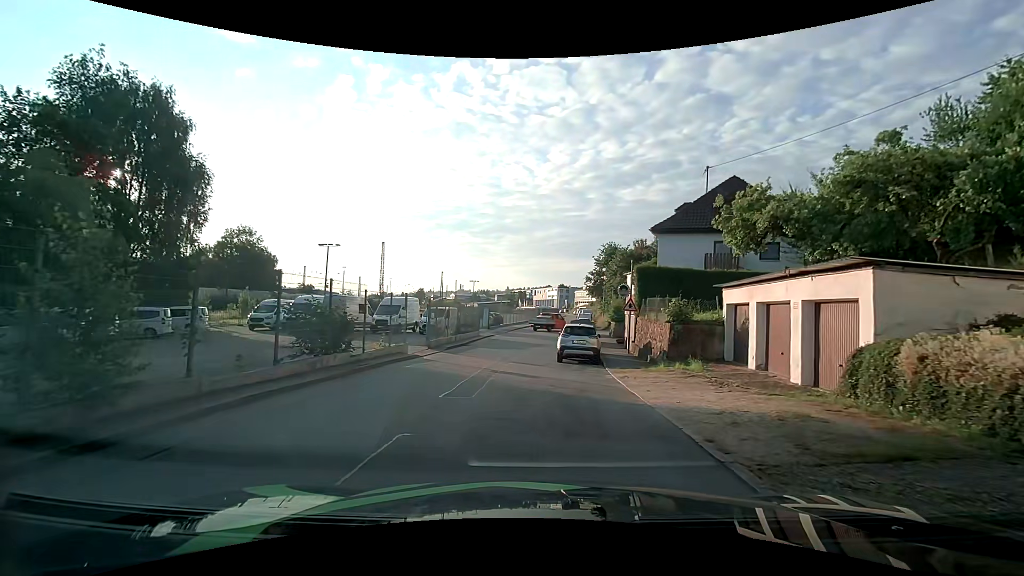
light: Day
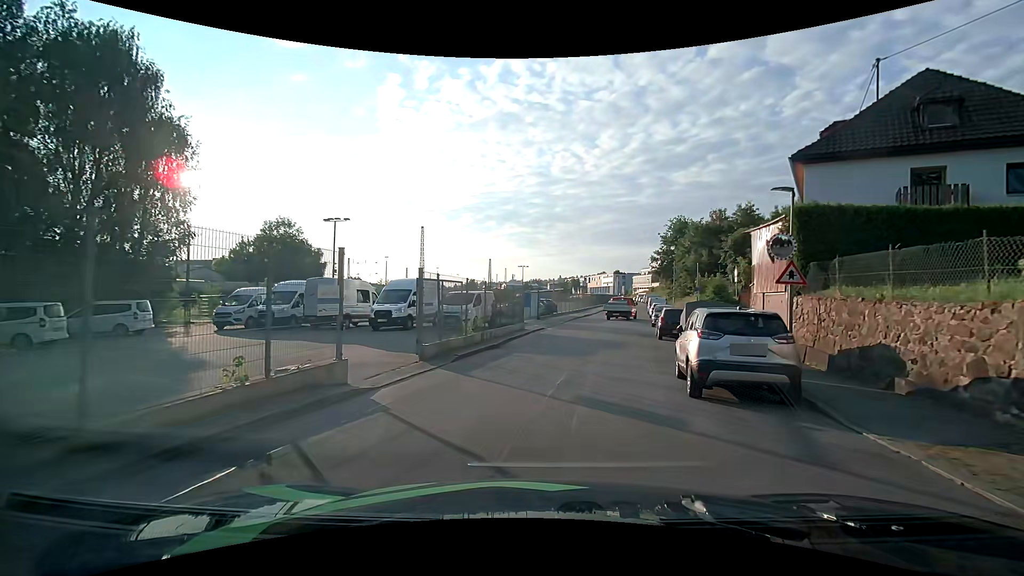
(-0.6, +11.4) m; -6°
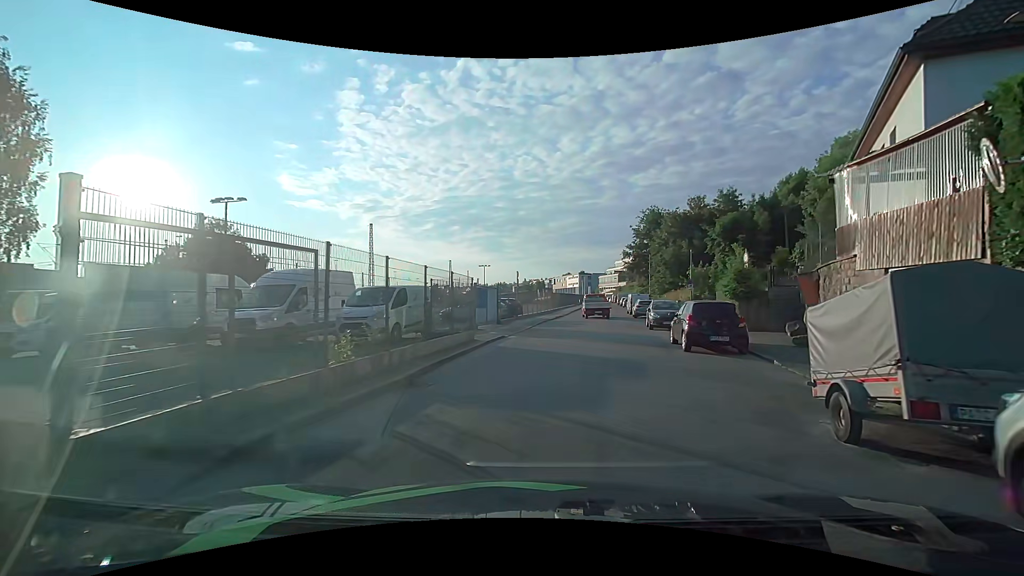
(+0.2, +9.0) m; +4°
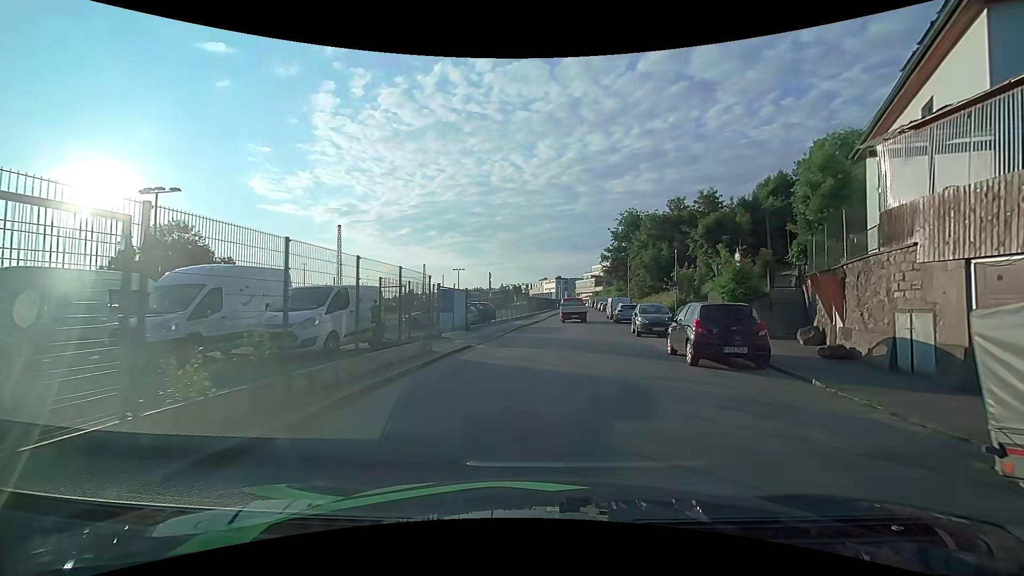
(+0.1, +3.1) m; +1°
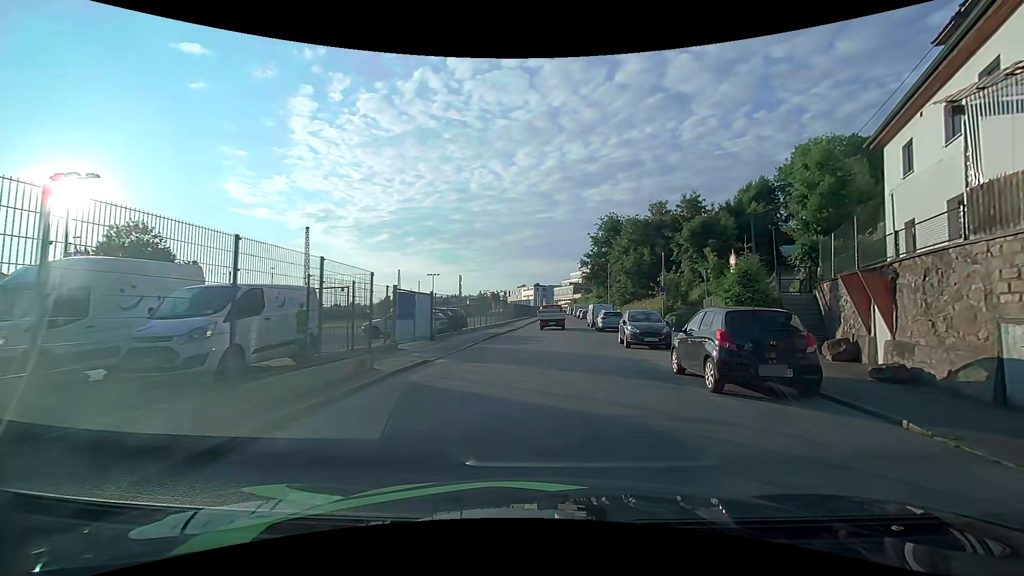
(+0.1, +3.2) m; +3°
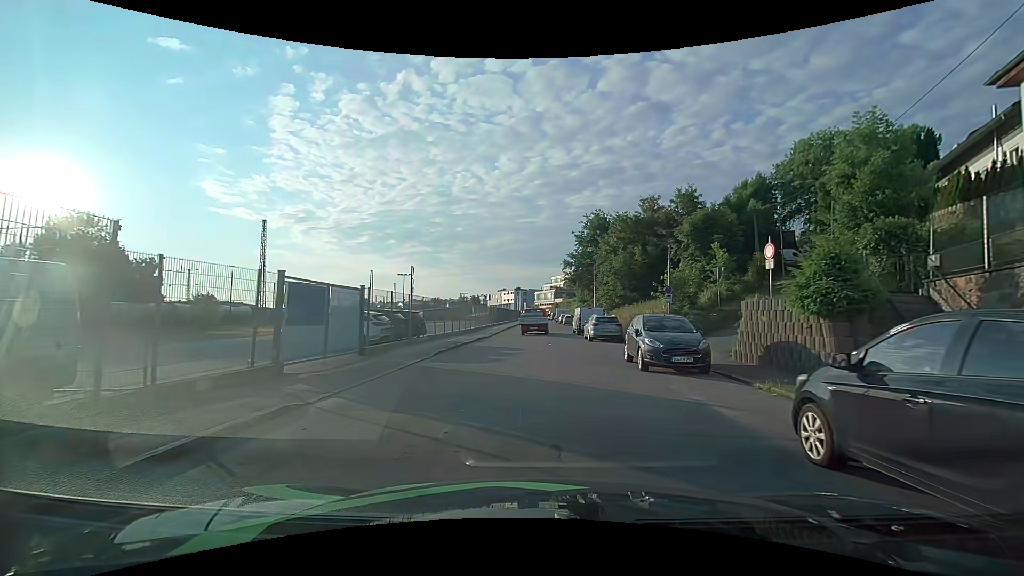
(+0.2, +6.5) m; +3°
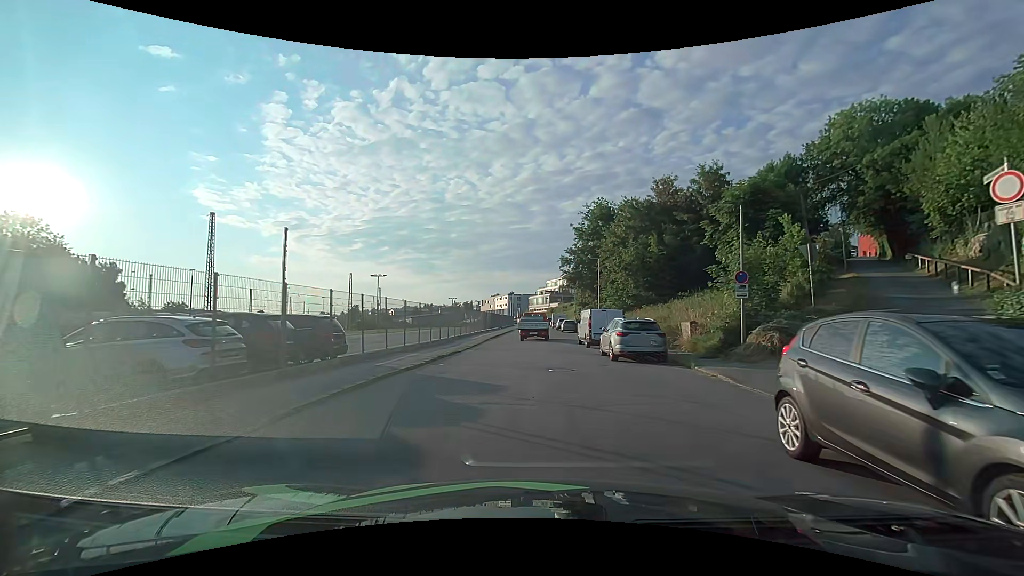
(0.0, +10.2) m; +1°
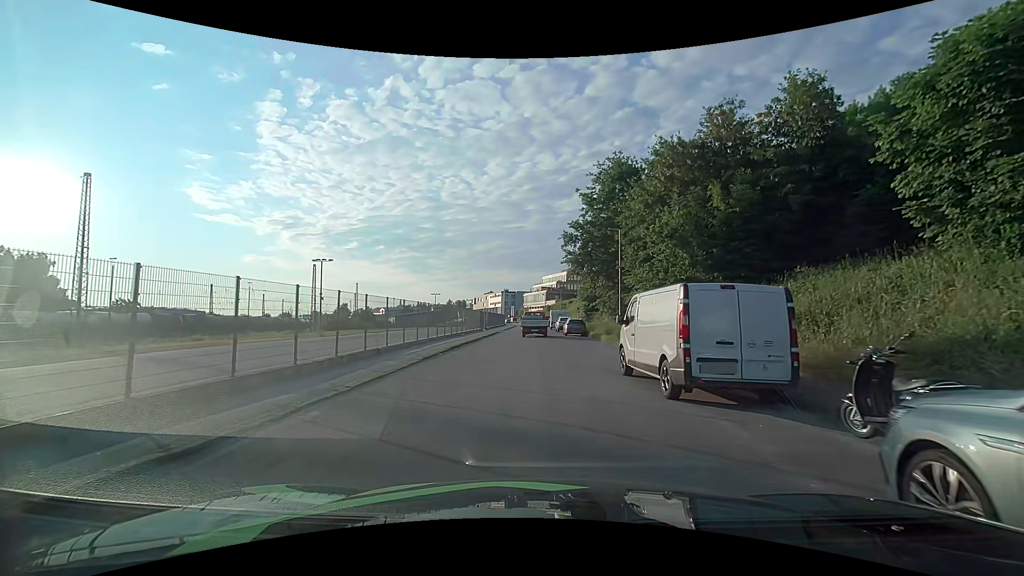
(0.0, +16.8) m; -1°
